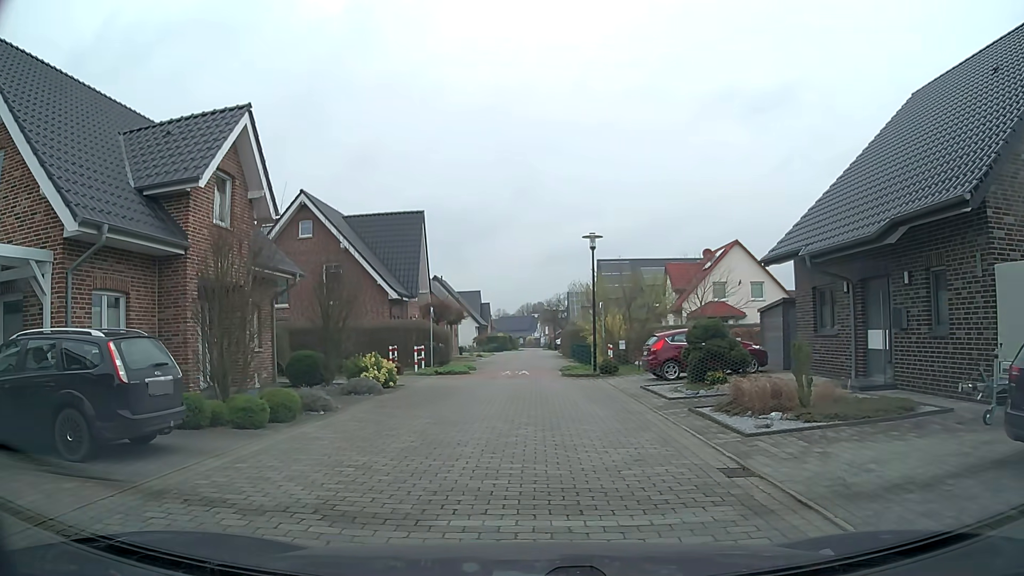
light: Day
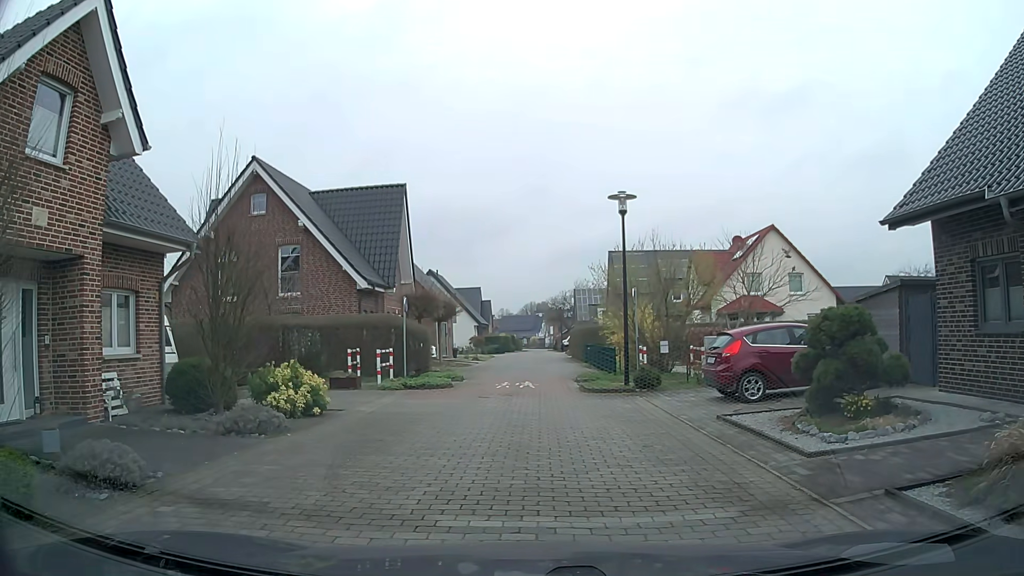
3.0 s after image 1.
(+0.1, +7.1) m; 0°
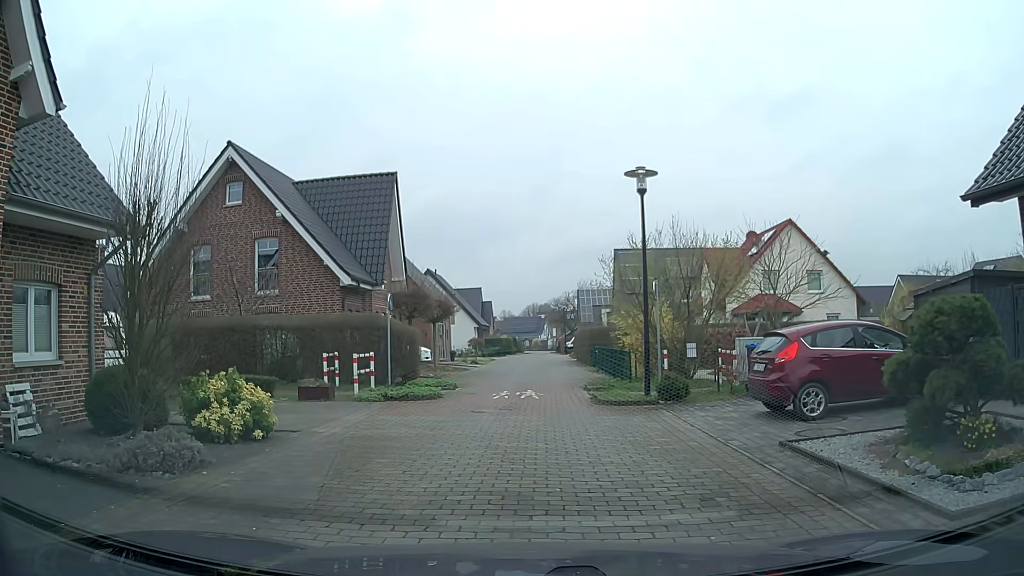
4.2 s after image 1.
(0.0, +2.8) m; +1°
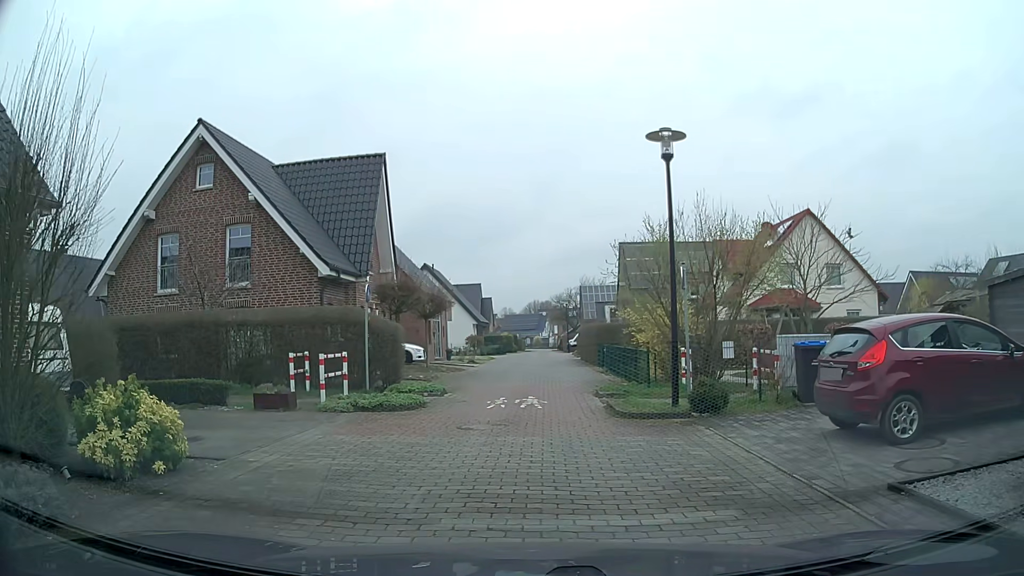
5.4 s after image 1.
(-0.1, +2.8) m; -1°
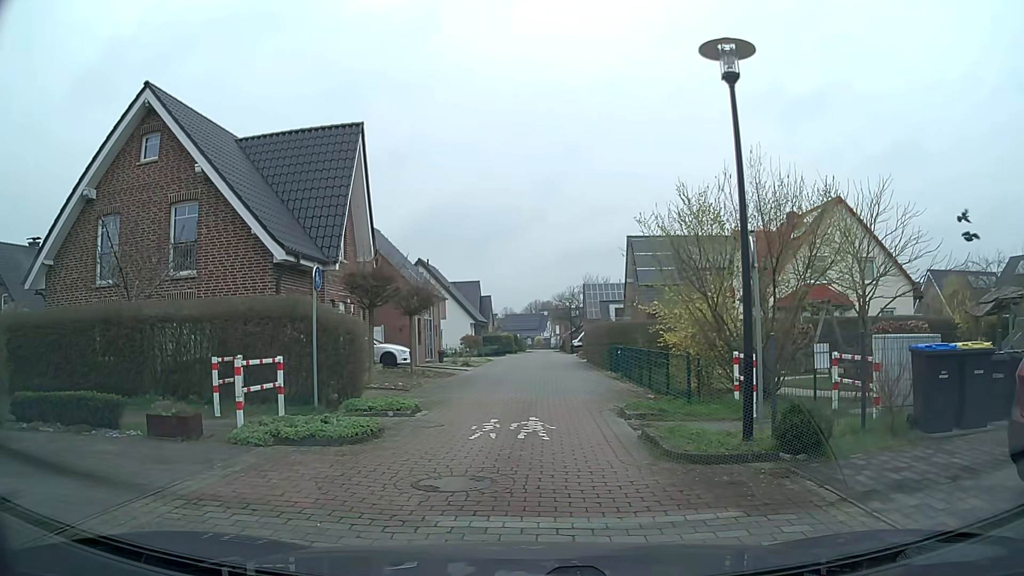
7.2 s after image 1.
(0.0, +4.1) m; +1°
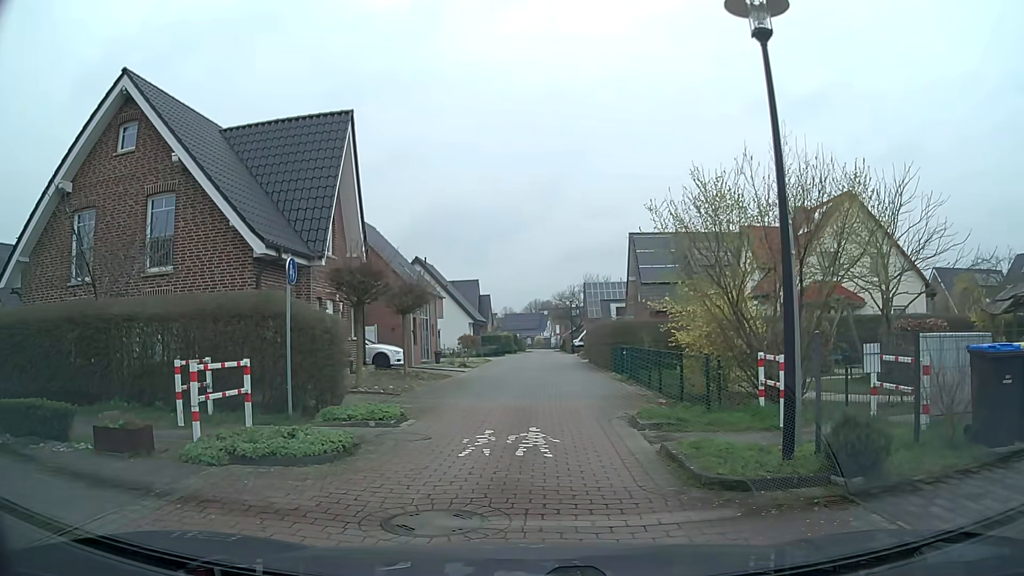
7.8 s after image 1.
(0.0, +1.4) m; -1°
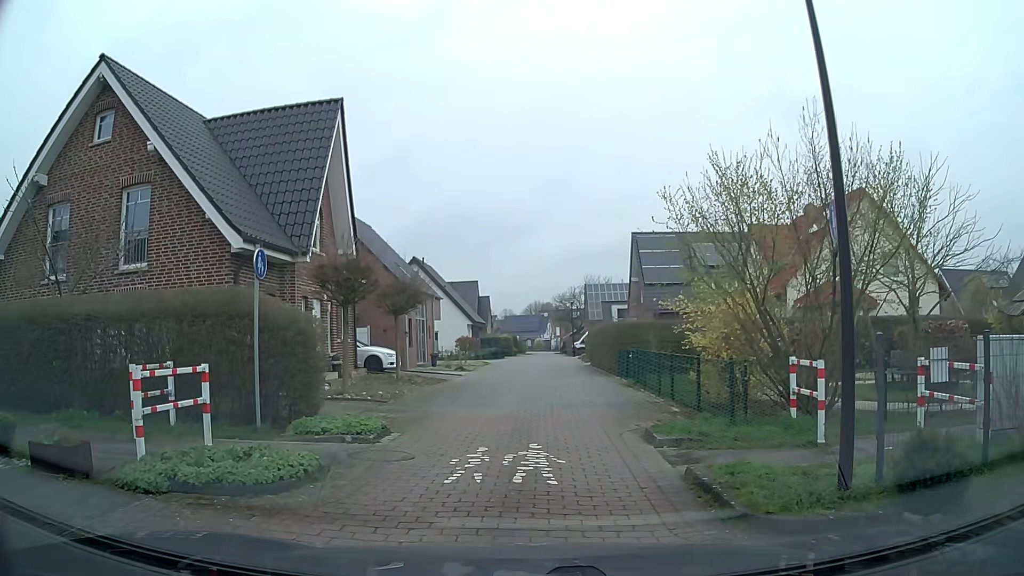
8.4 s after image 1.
(0.0, +1.4) m; +1°
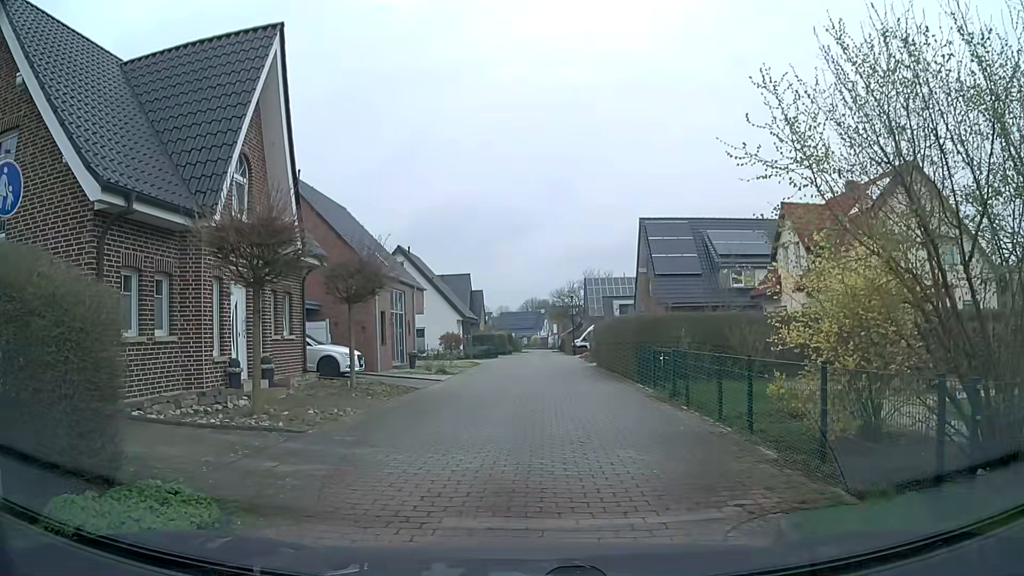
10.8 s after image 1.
(-0.1, +5.4) m; -1°
